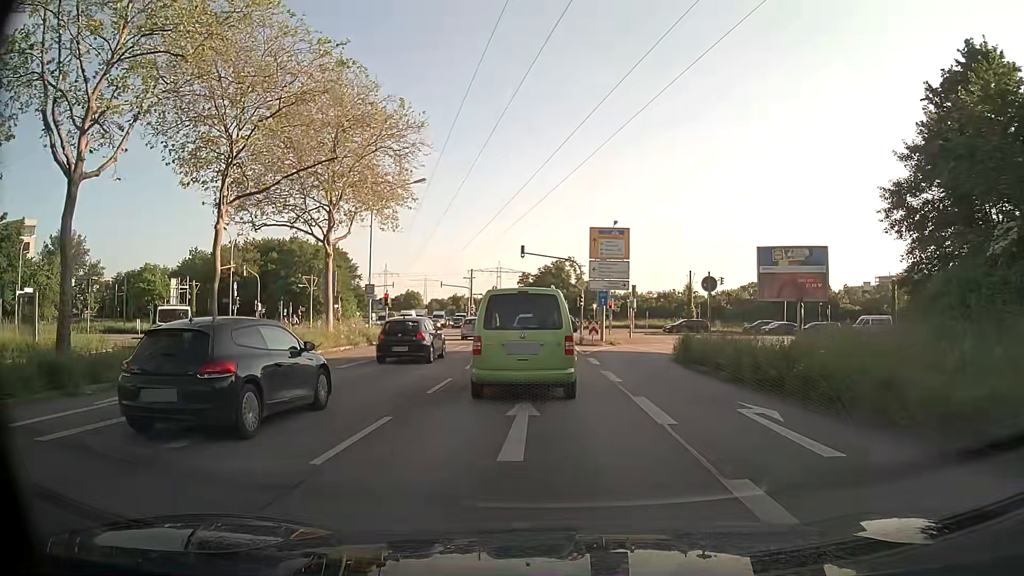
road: primary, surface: asphalt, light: Day
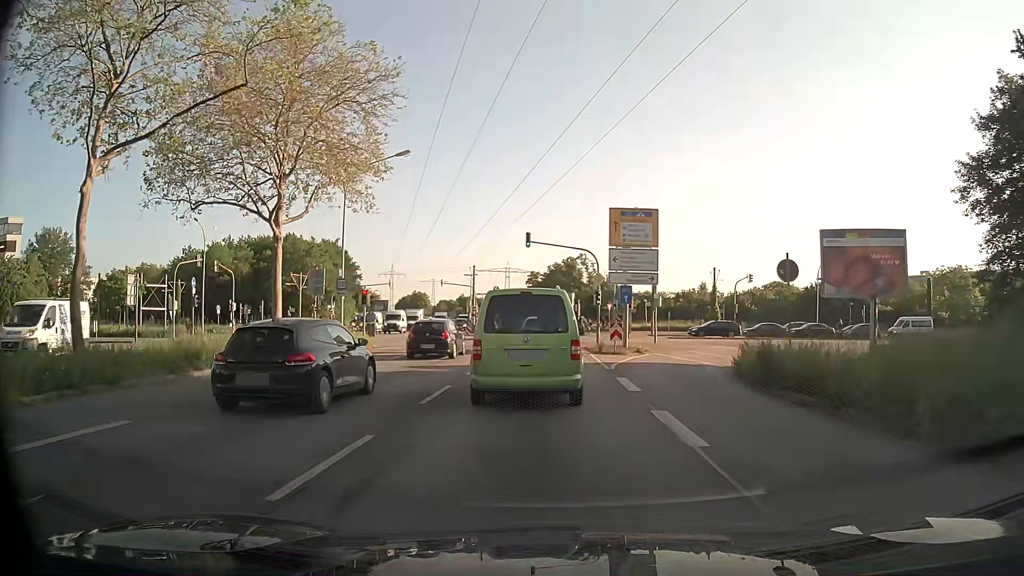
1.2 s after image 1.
(-0.1, +7.5) m; 0°
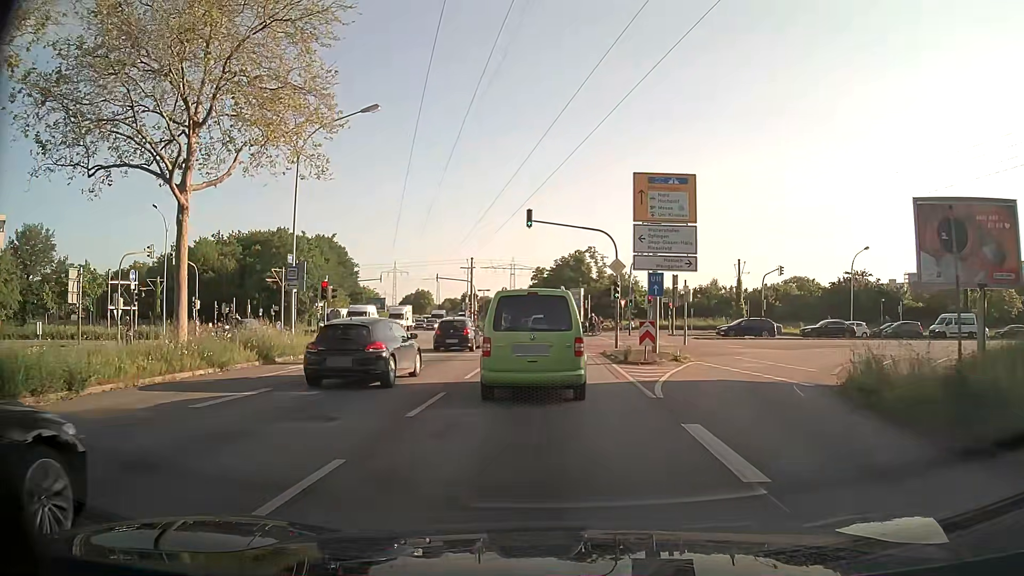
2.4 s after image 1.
(-0.2, +7.6) m; -1°
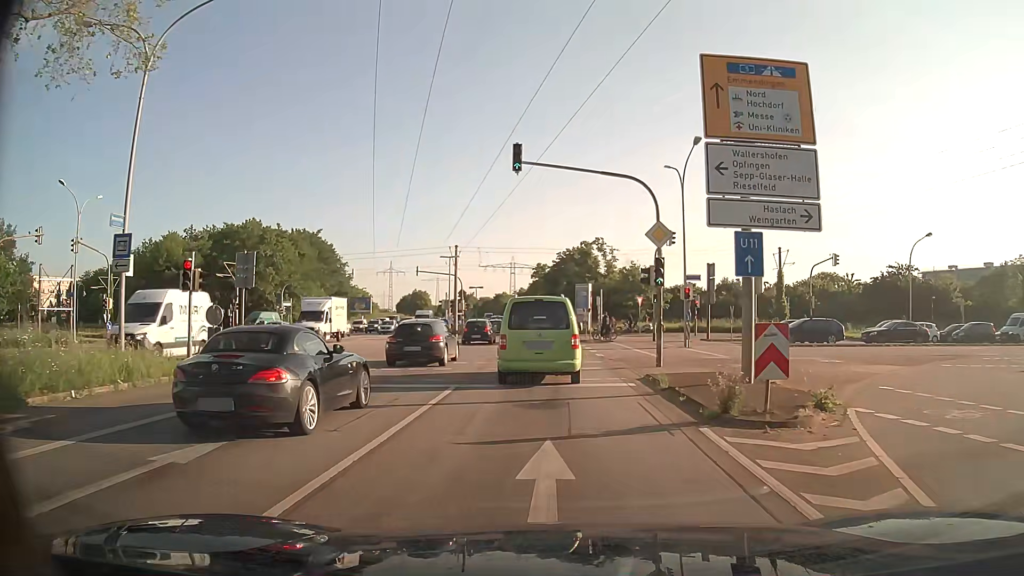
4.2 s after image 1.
(-0.1, +12.1) m; 0°
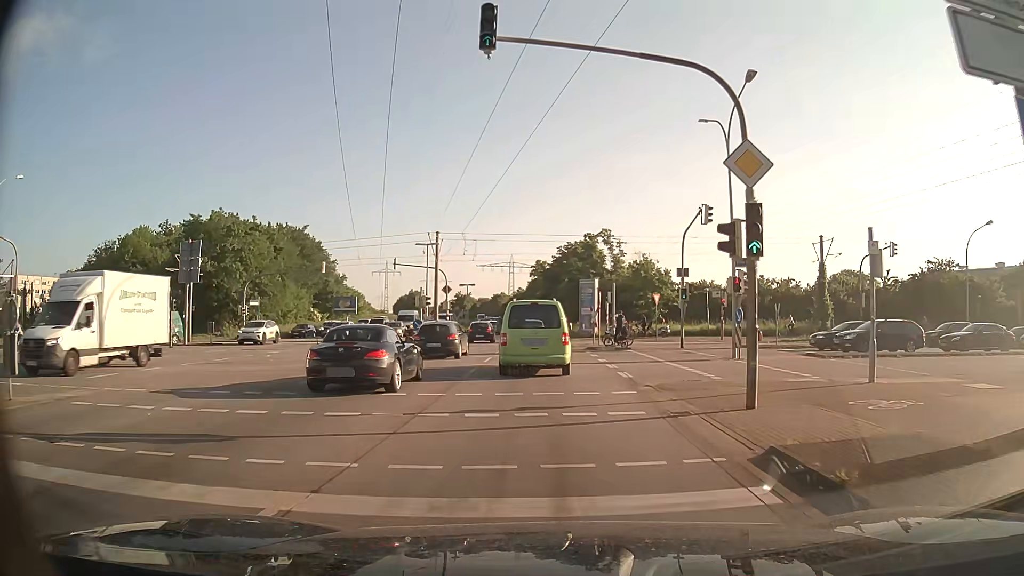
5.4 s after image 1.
(0.0, +9.2) m; 0°
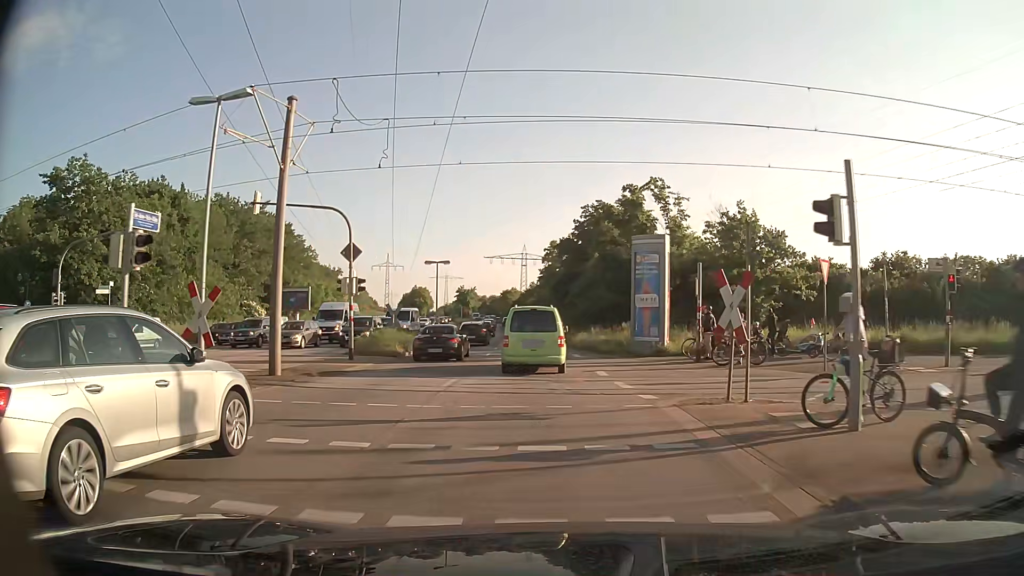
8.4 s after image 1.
(-0.4, +28.5) m; -2°
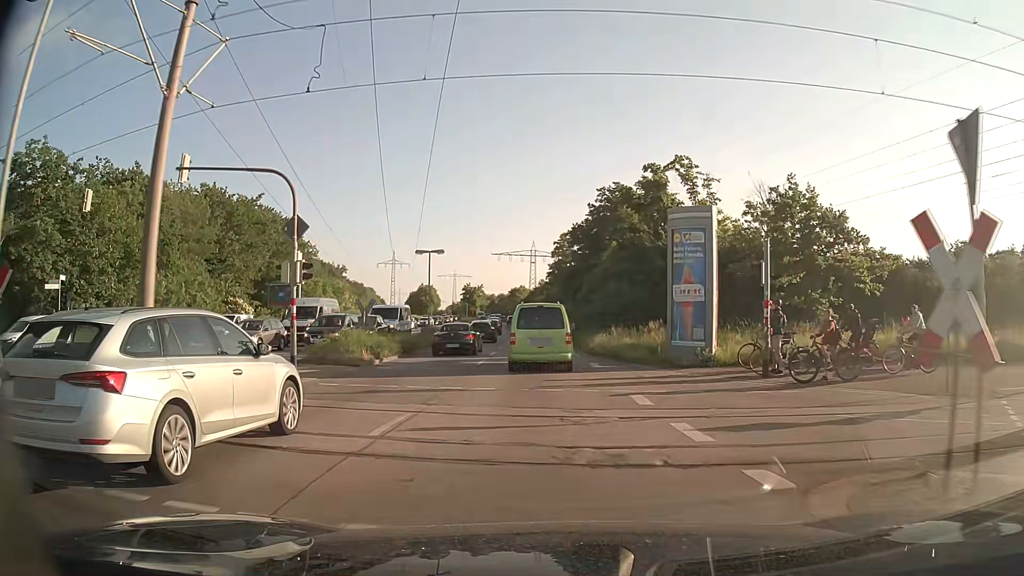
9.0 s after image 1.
(0.0, +6.5) m; 0°
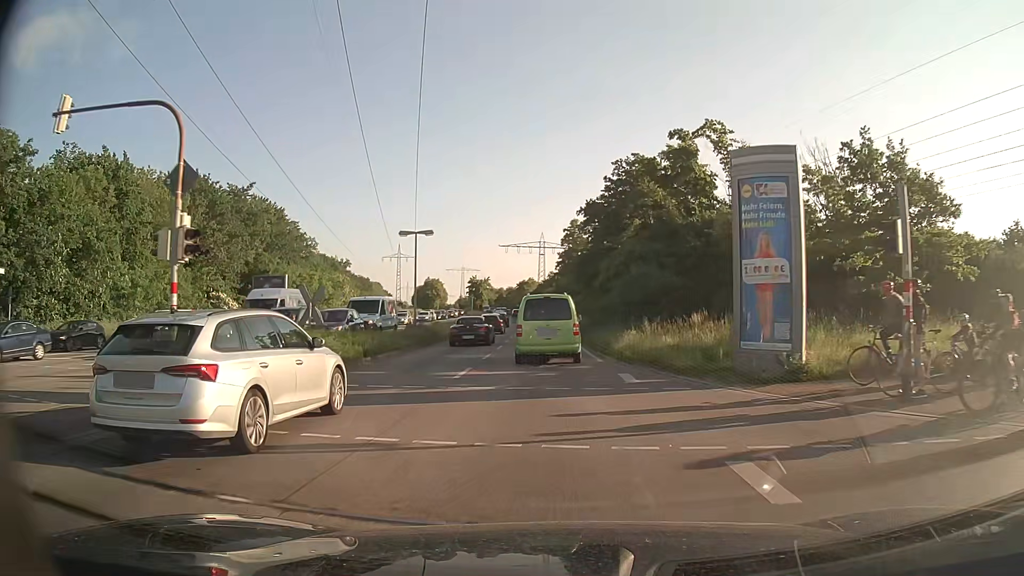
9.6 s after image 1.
(-0.1, +6.7) m; -1°
